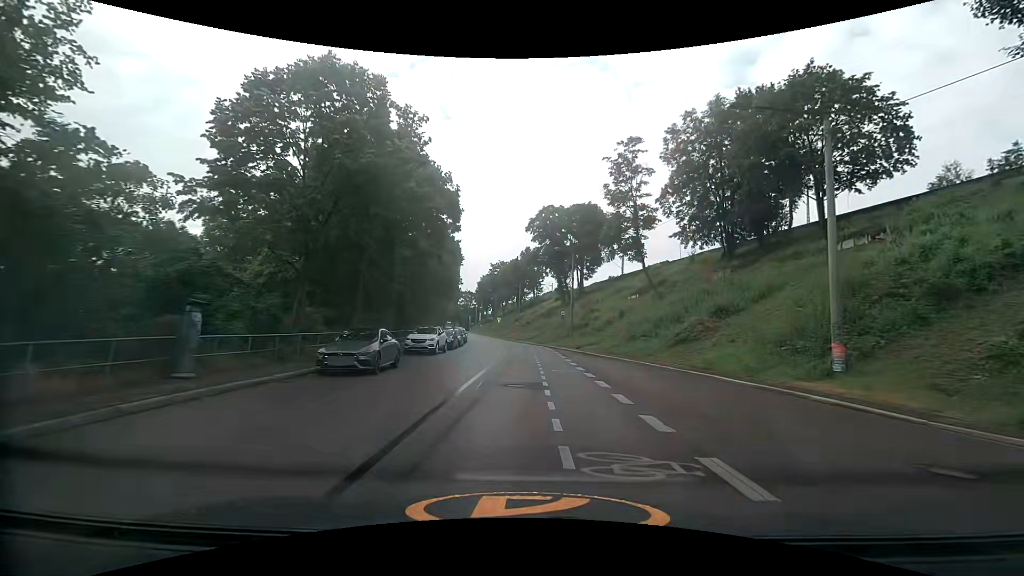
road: secondary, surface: asphalt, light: Day
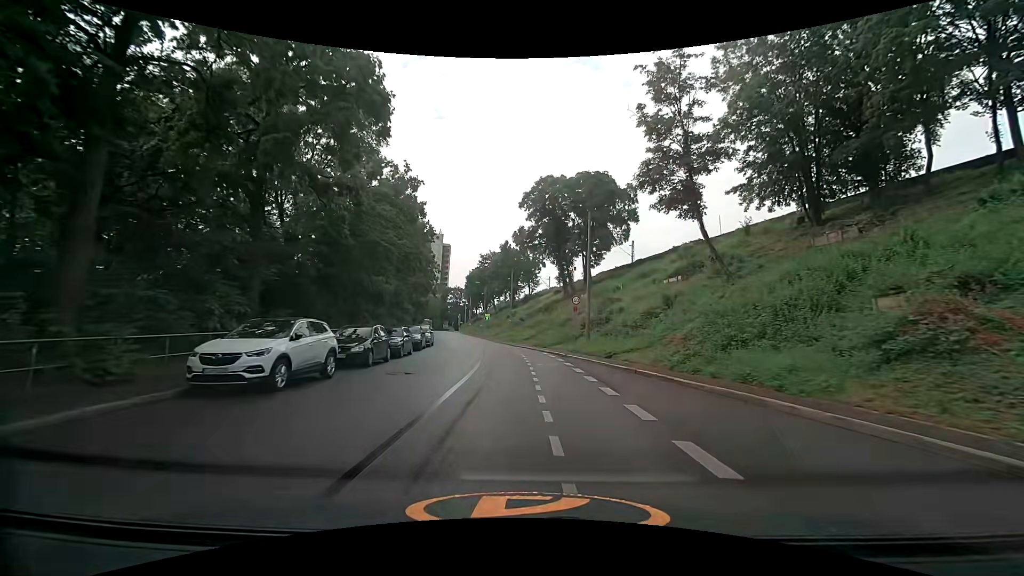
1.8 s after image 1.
(+0.1, +17.7) m; +1°
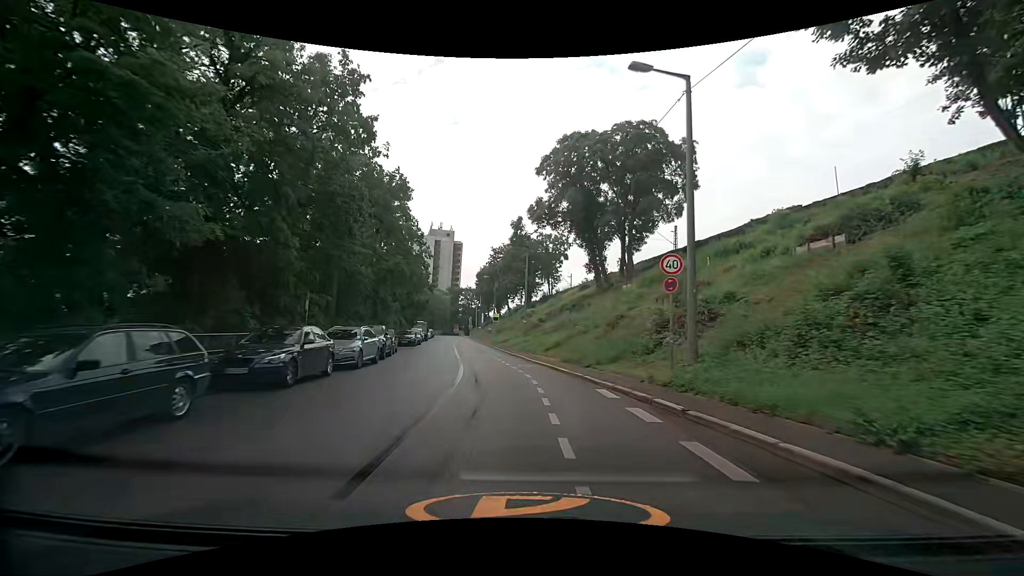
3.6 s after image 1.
(-0.3, +18.1) m; -3°
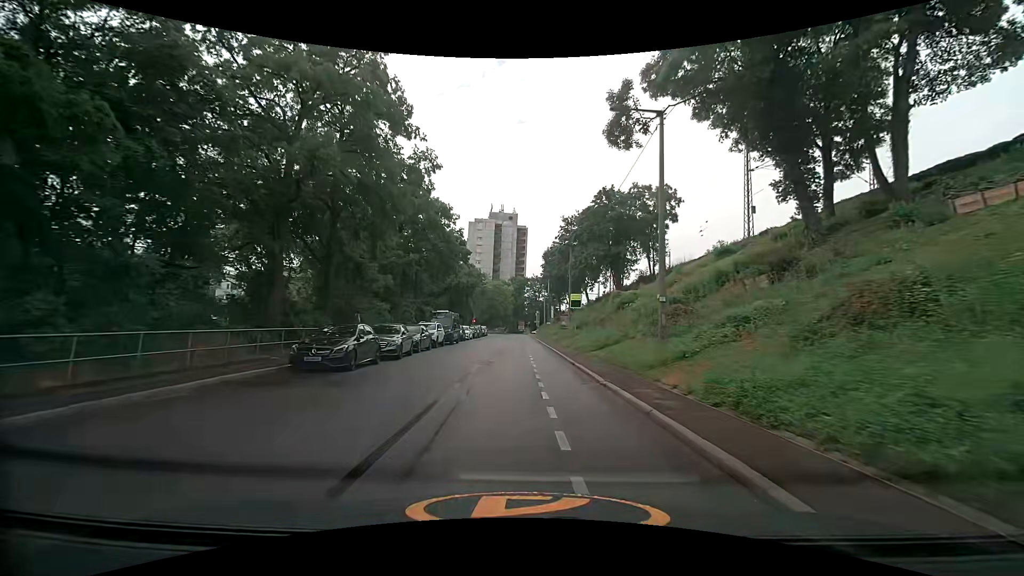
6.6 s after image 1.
(-2.1, +29.6) m; -8°
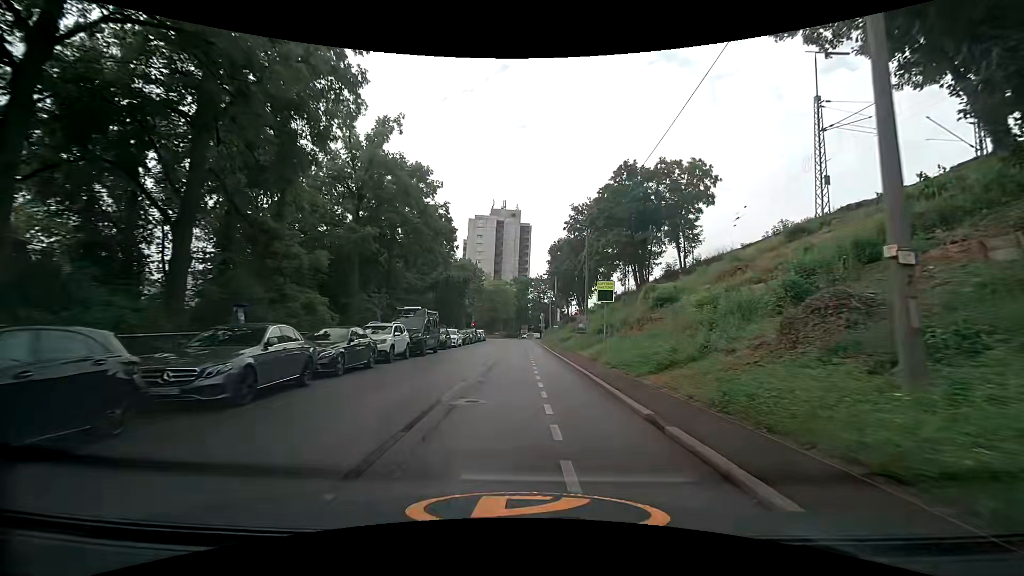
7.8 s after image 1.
(0.0, +11.5) m; 0°
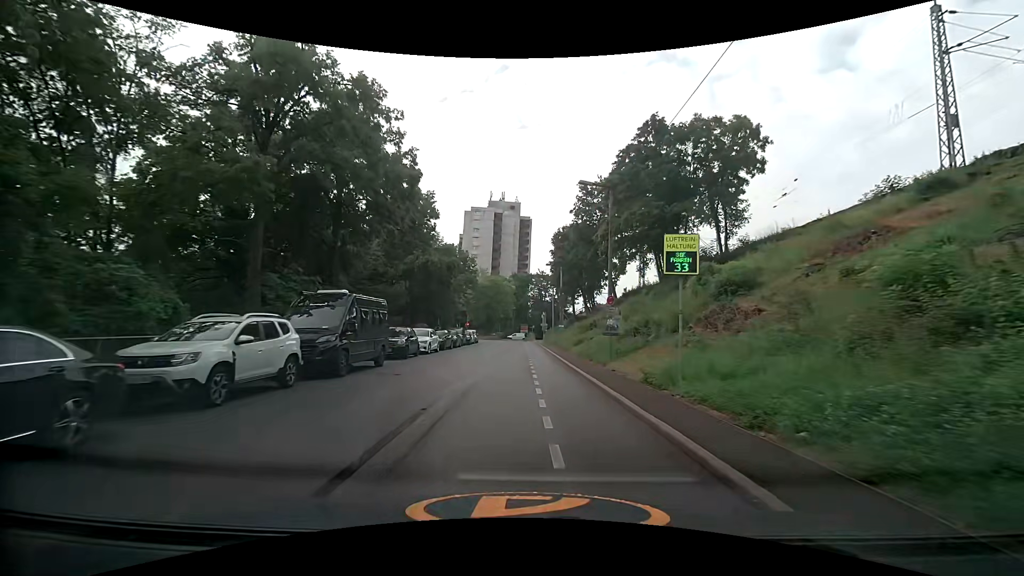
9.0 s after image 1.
(0.0, +11.4) m; 0°
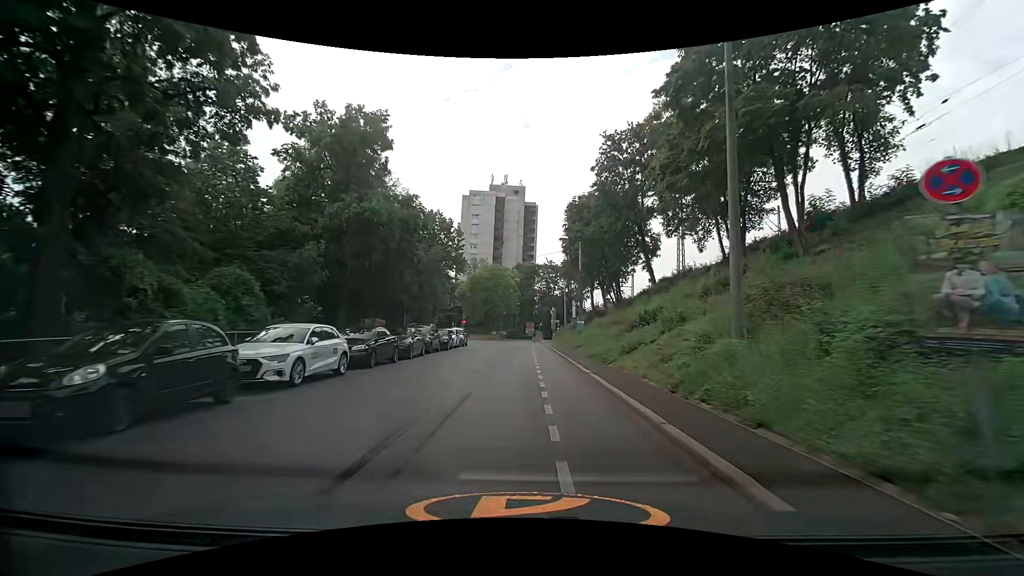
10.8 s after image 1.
(-0.1, +16.9) m; -1°
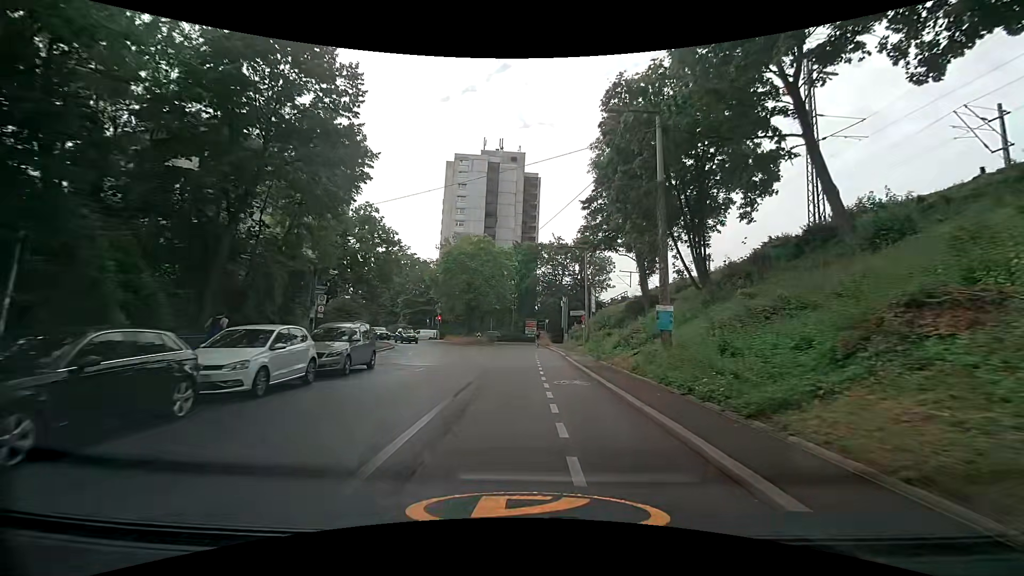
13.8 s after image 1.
(+0.1, +28.0) m; 0°
